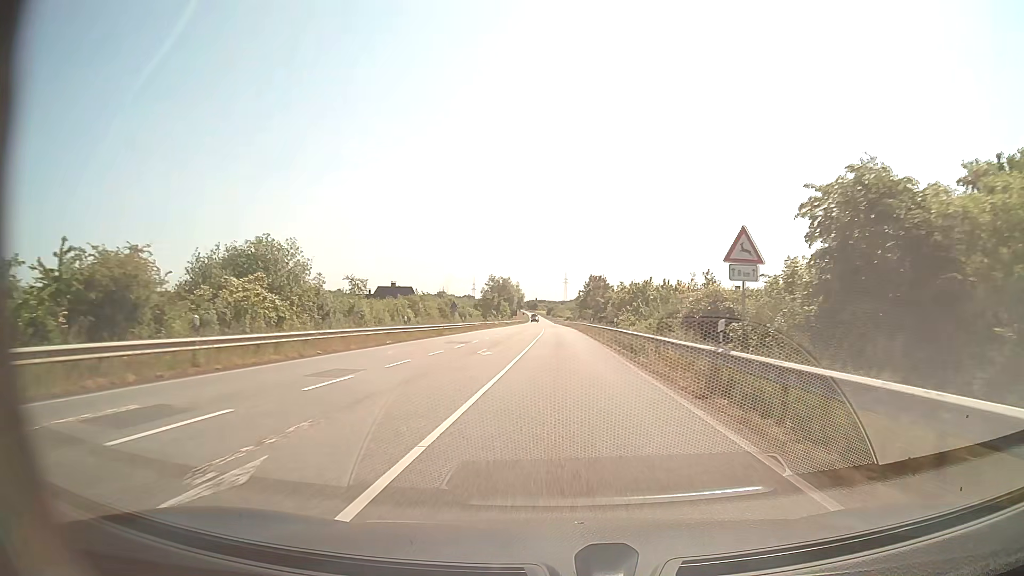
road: secondary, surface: asphalt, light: Day
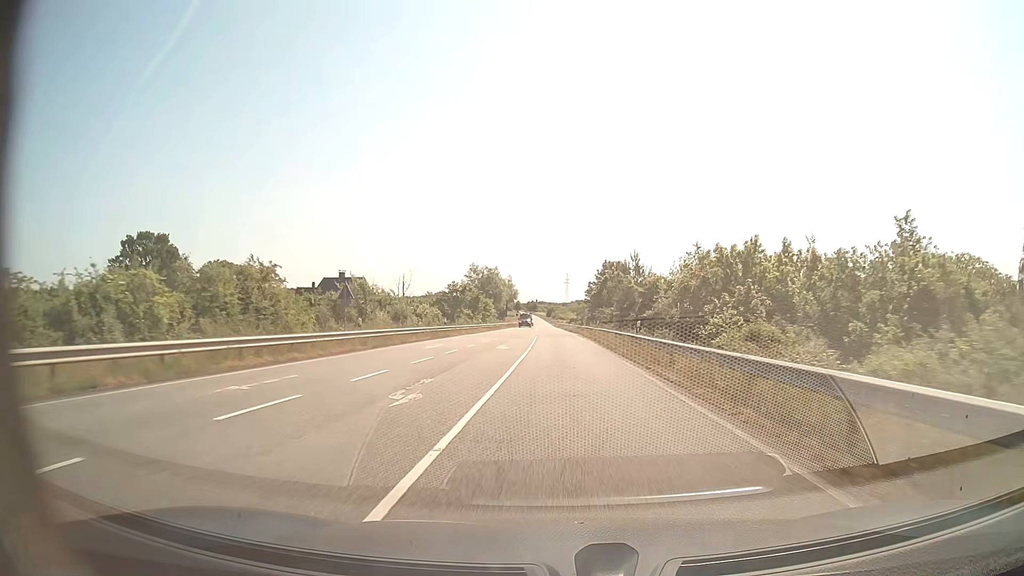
(0.0, +34.0) m; 0°
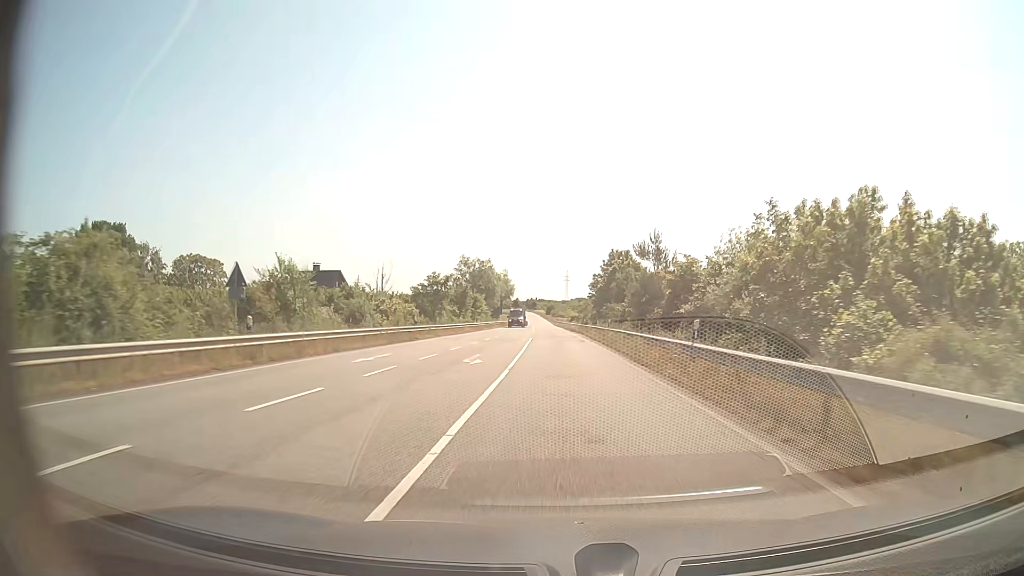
(0.0, +11.3) m; 0°
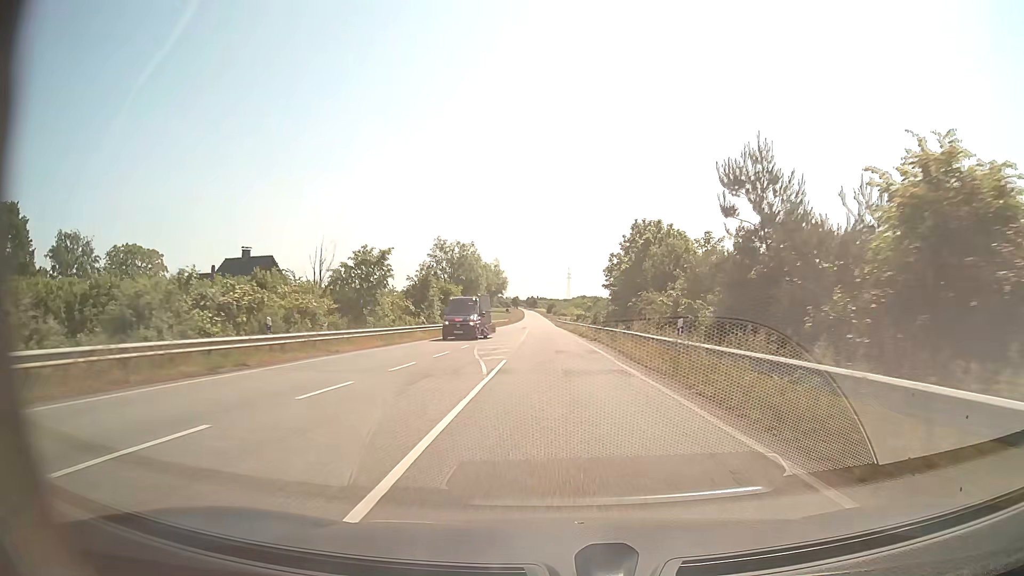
(0.0, +22.6) m; 0°
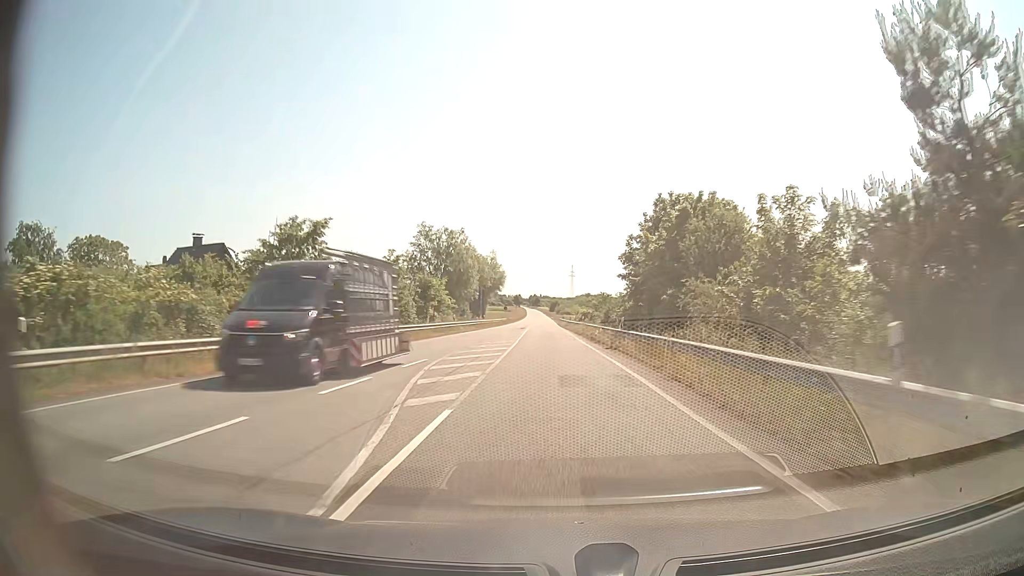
(-0.1, +11.3) m; -1°
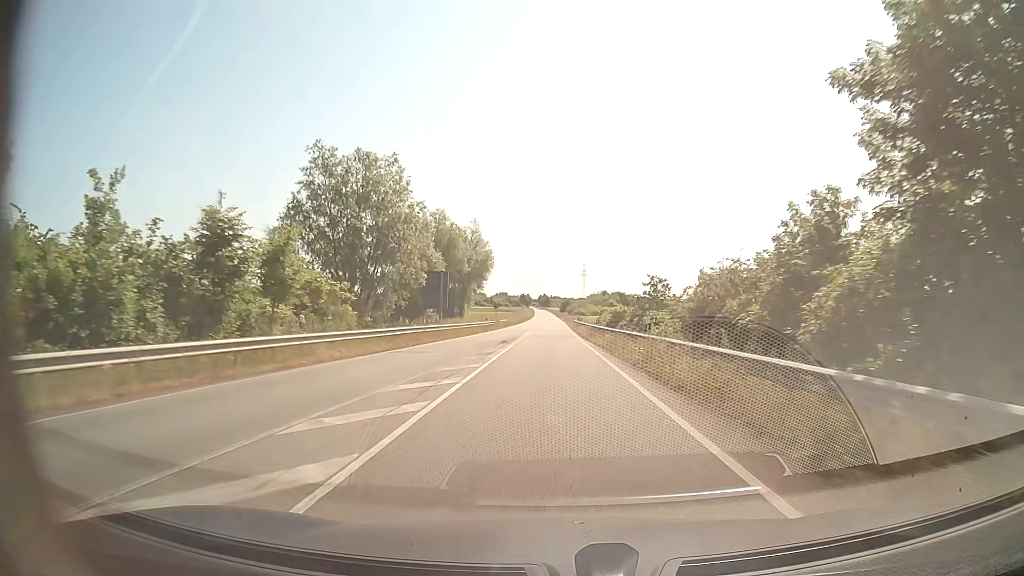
(-0.2, +33.9) m; -1°
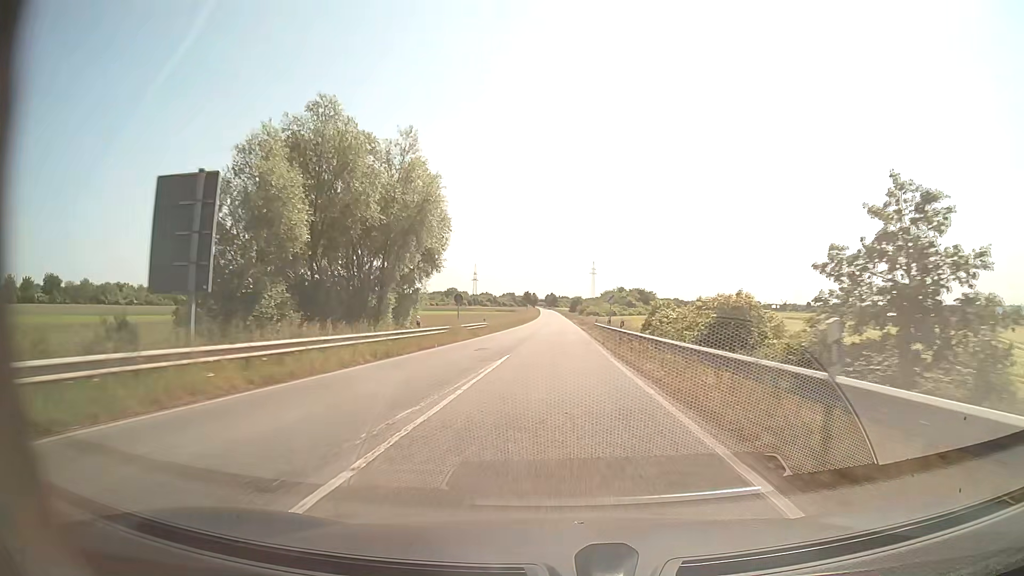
(-0.1, +33.9) m; 0°
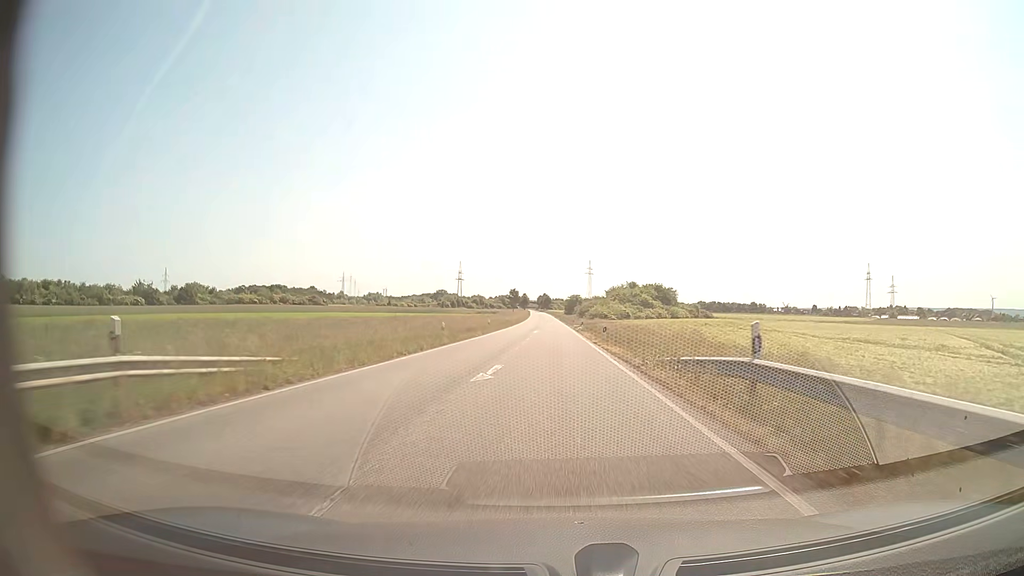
(+0.2, +45.3) m; 0°
(0, +10) (0, +20) (0, +30) (0, +40) (0, +50) (0, +60) (0, +70) (0, +80) (0, +90) (0, +100) m
